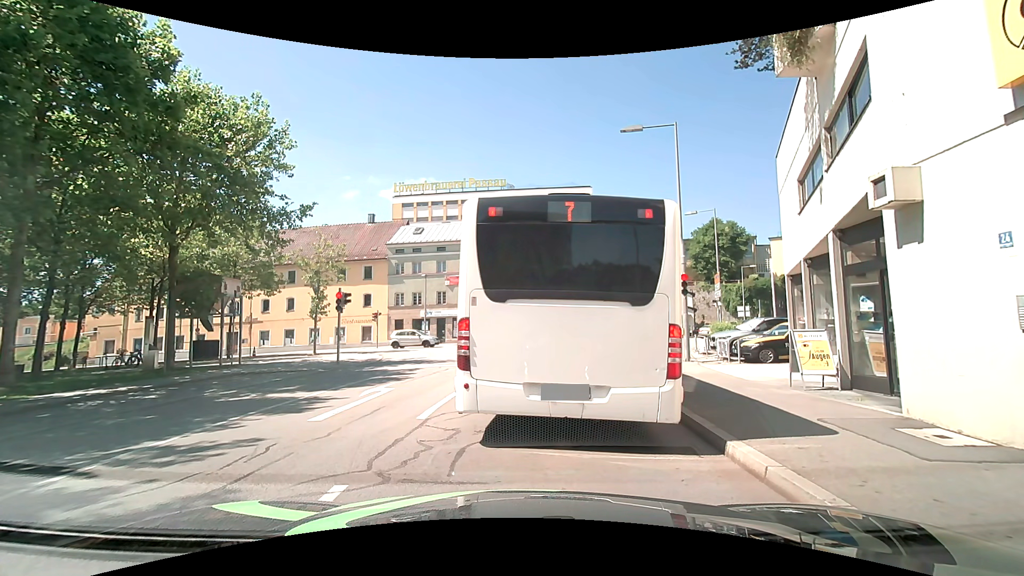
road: residential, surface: asphalt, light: Day
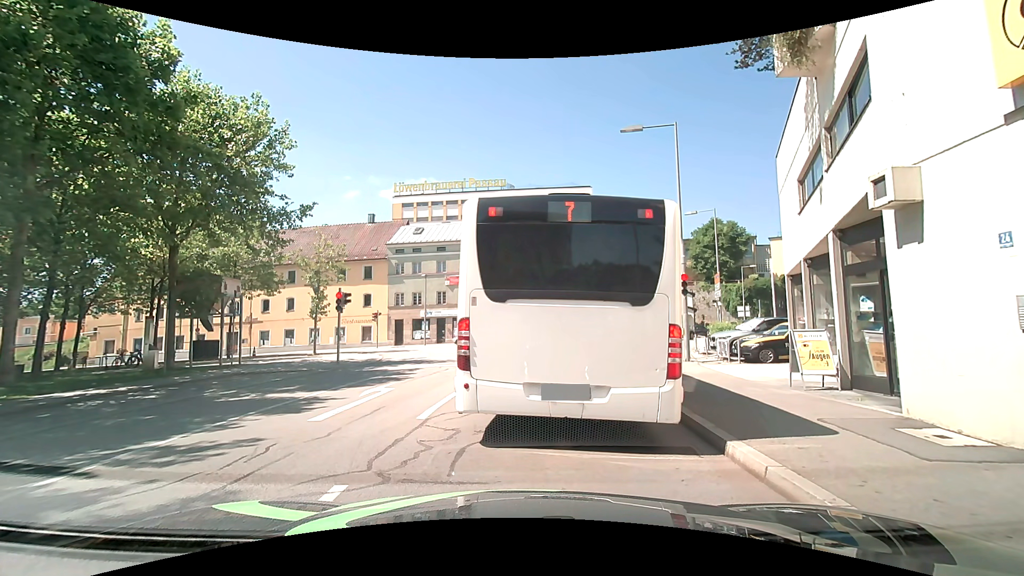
(0.0, 0.0) m; 0°
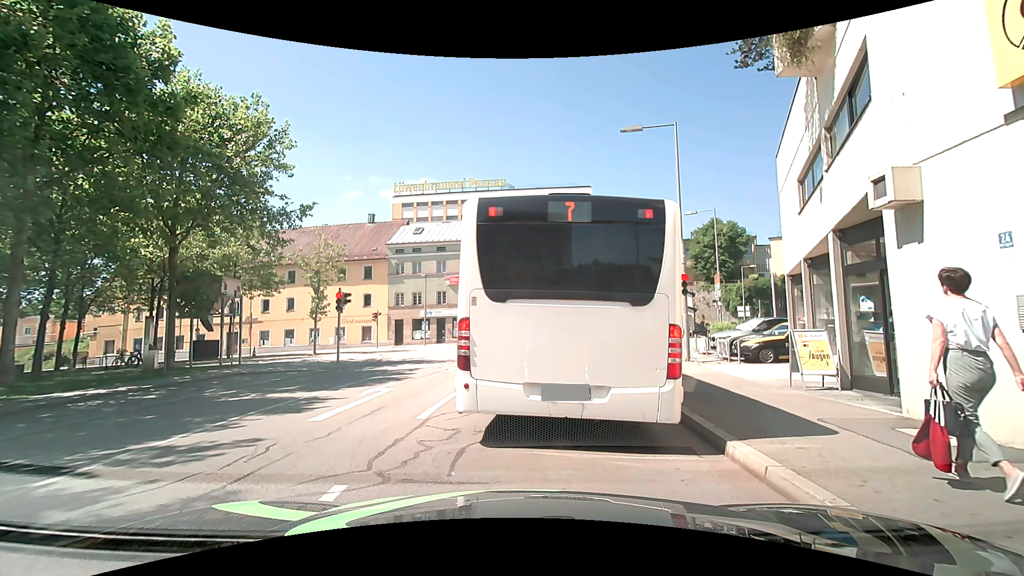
(0.0, 0.0) m; 0°
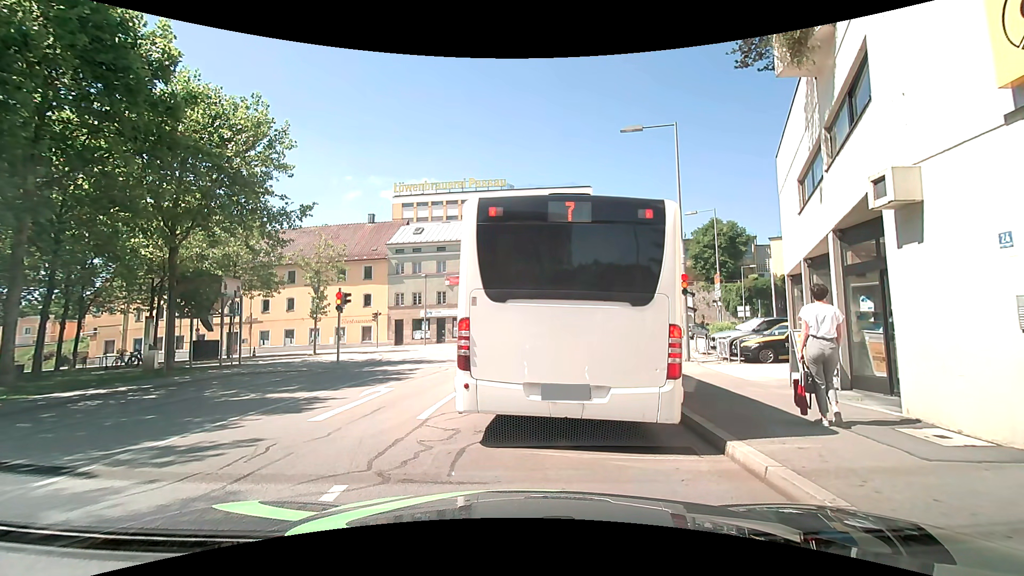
(0.0, 0.0) m; 0°
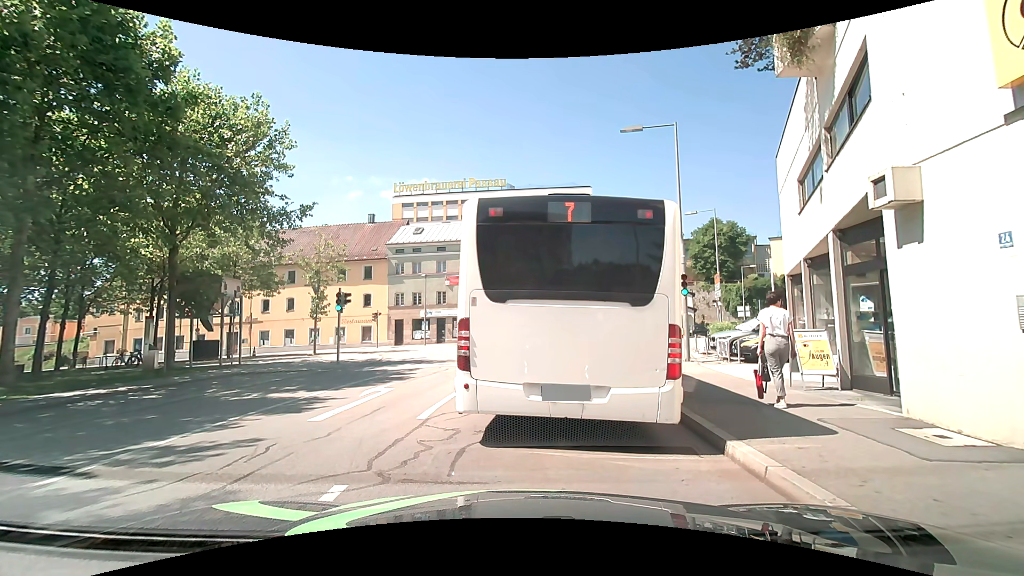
(0.0, 0.0) m; 0°
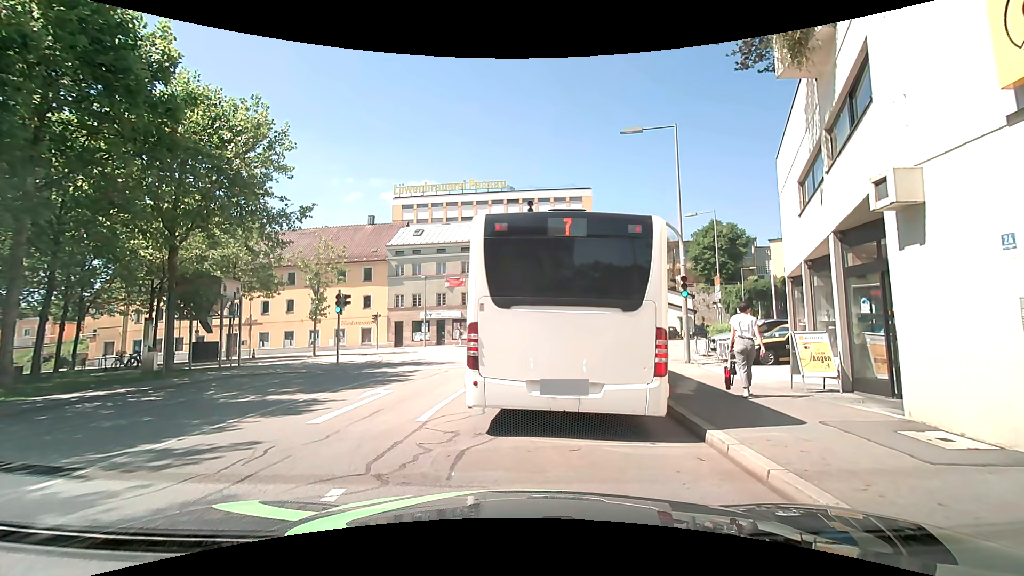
(0.0, 0.0) m; 0°
